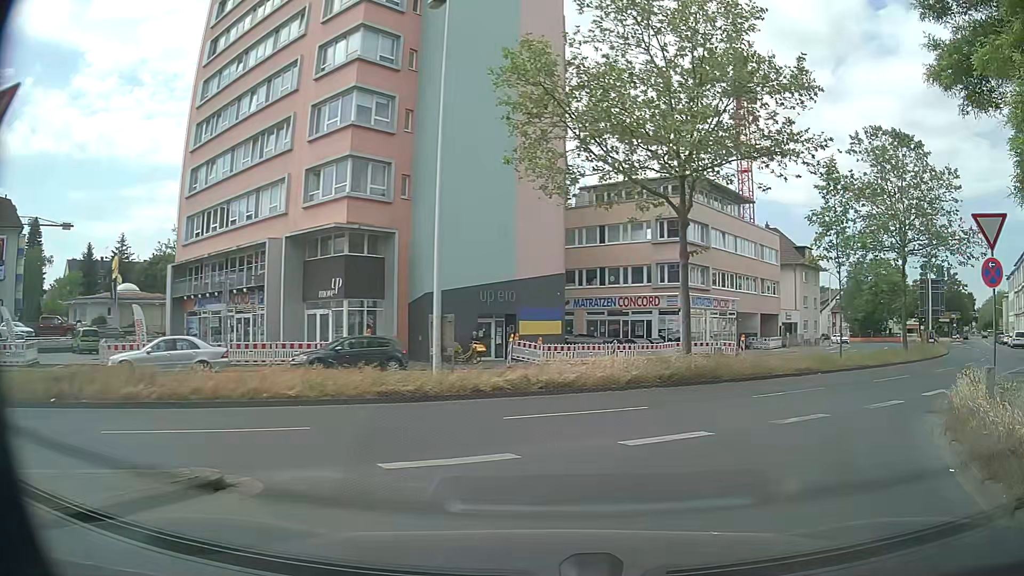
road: secondary_link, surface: asphalt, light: Day
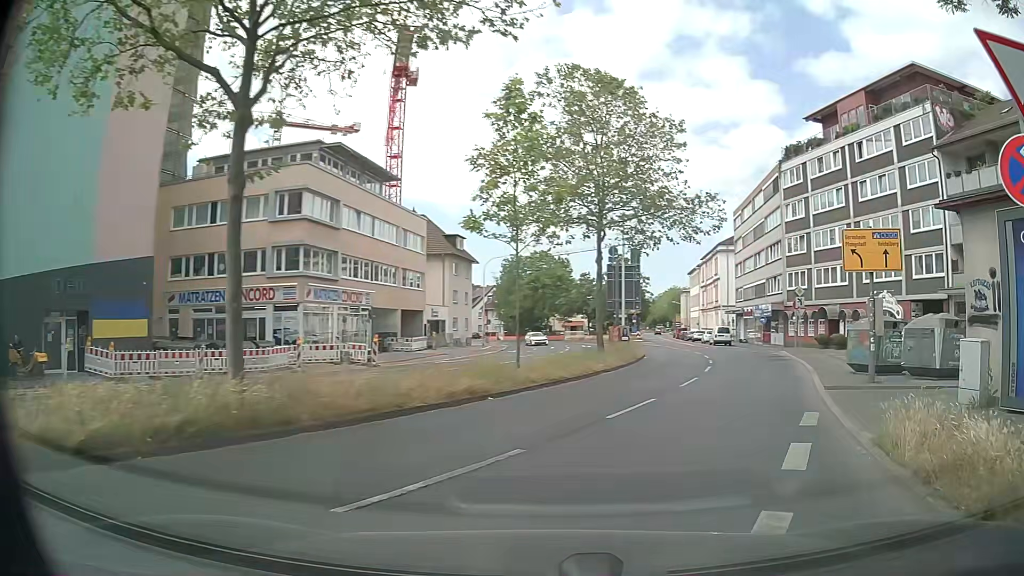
(+2.4, +9.4) m; +29°
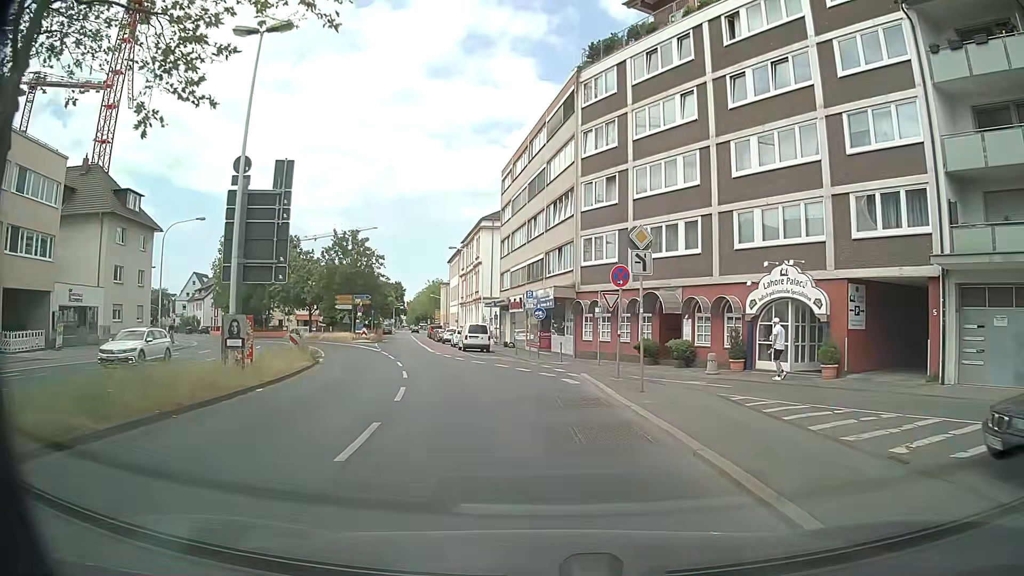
(+6.1, +20.7) m; +20°
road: secondary
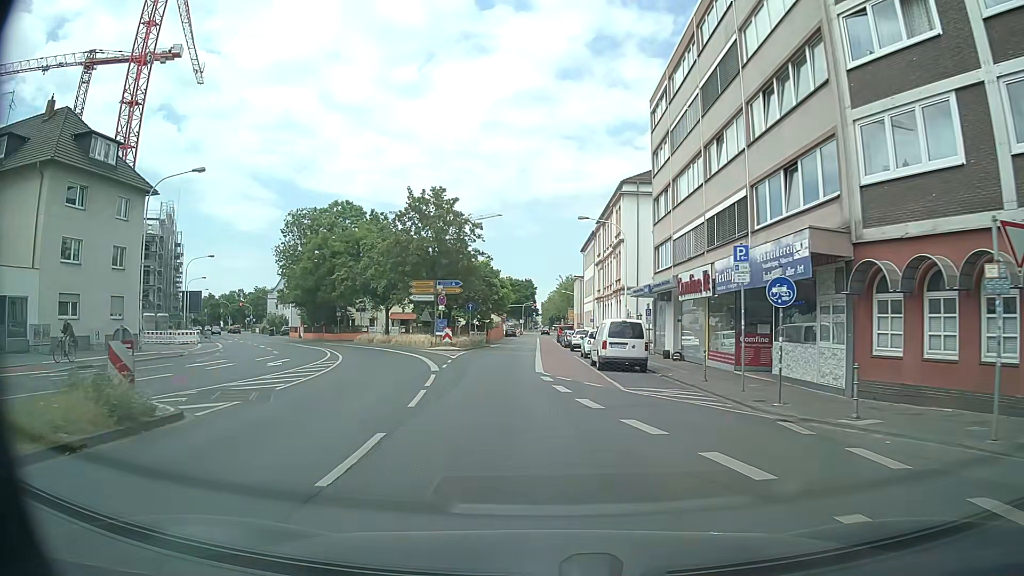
(-2.0, +19.4) m; -11°
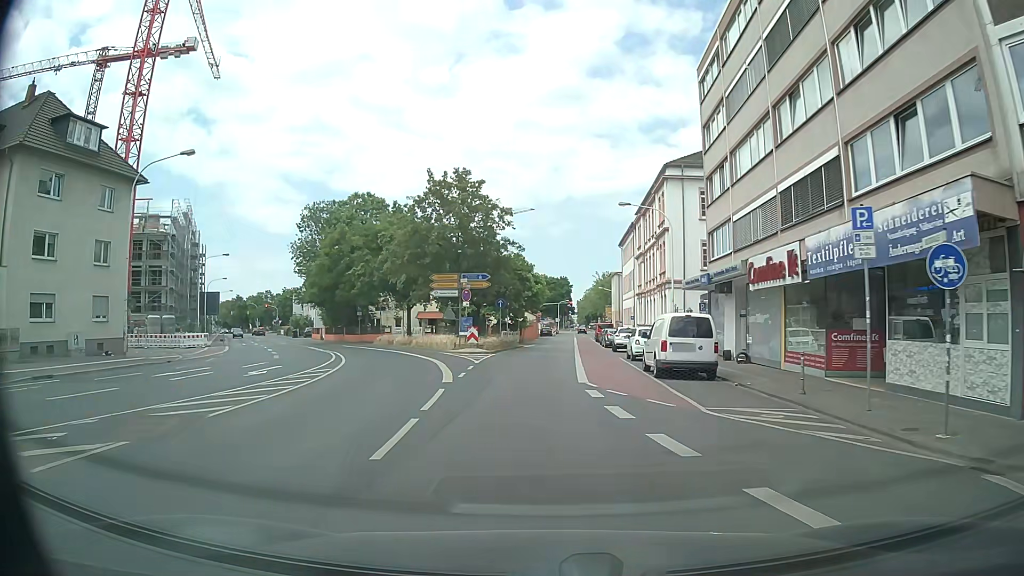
(-0.2, +4.9) m; -4°
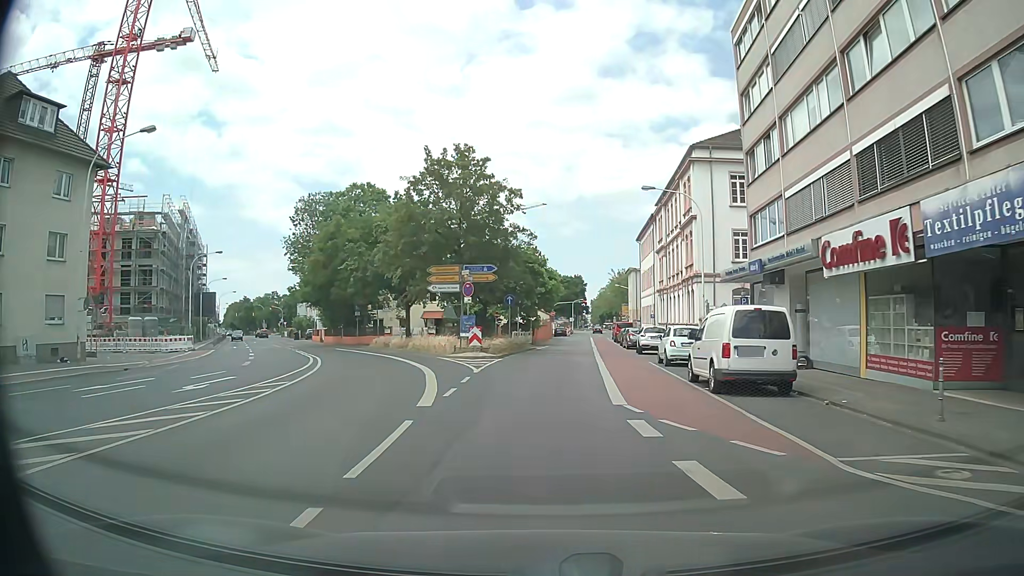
(0.0, +5.1) m; -1°
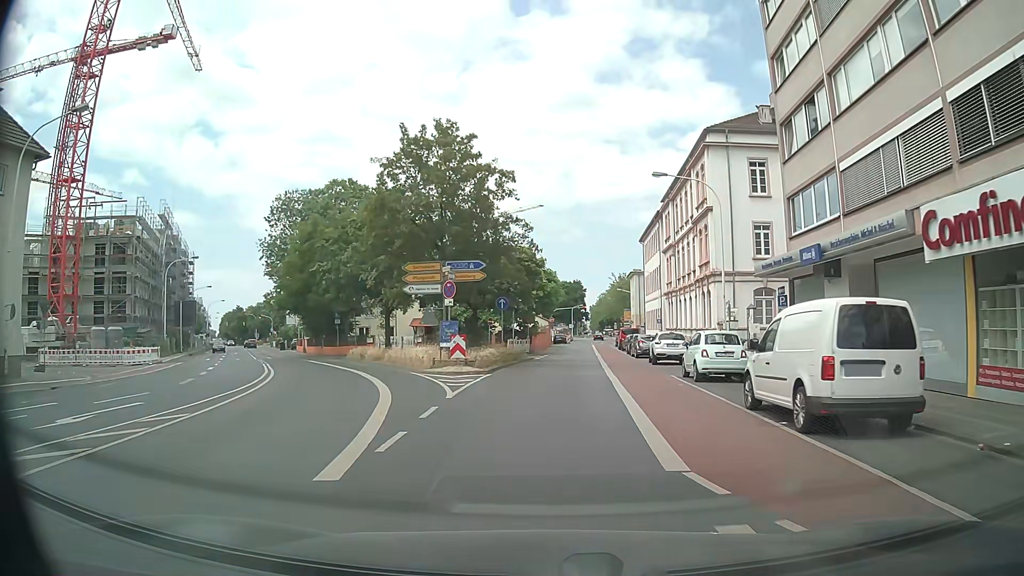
(+0.1, +5.1) m; -1°
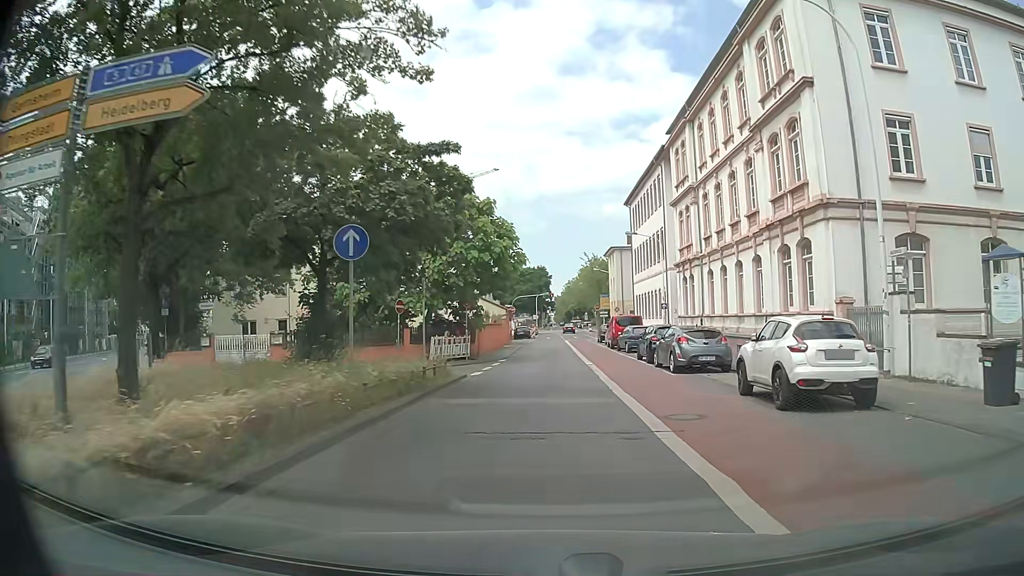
(+1.1, +20.5) m; +4°
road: tertiary
